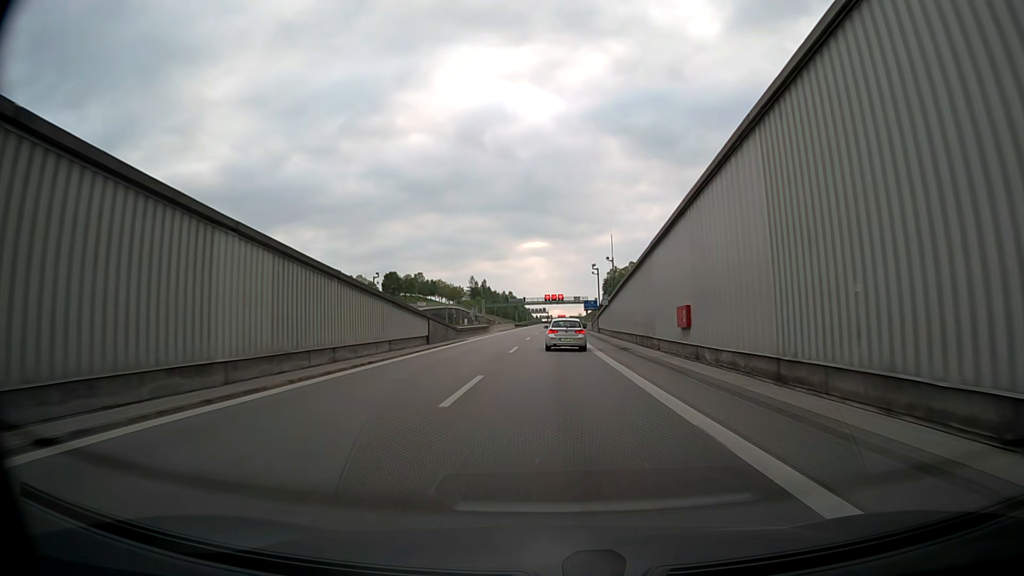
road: motorway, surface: asphalt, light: Day
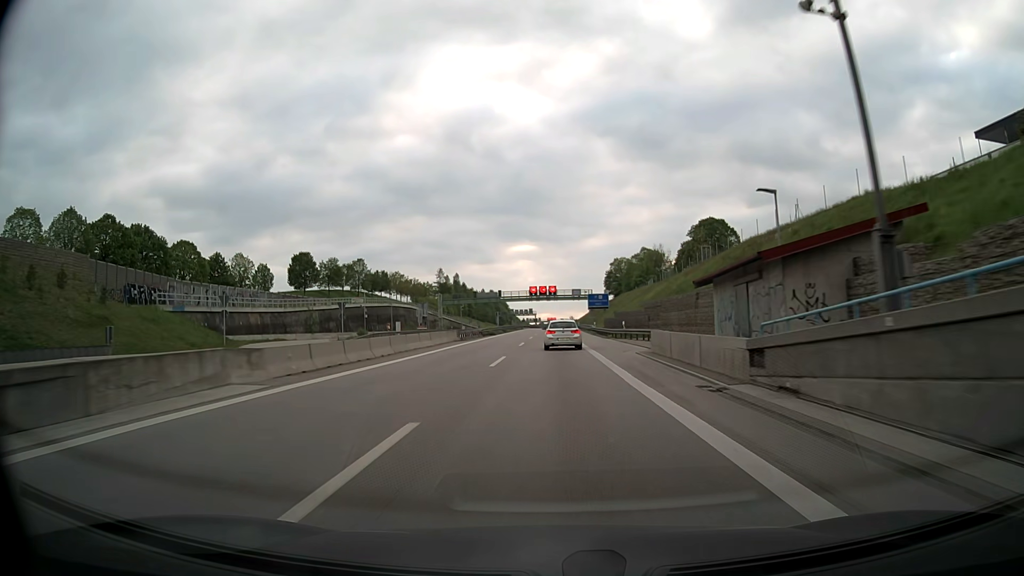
(+0.4, +61.9) m; +1°
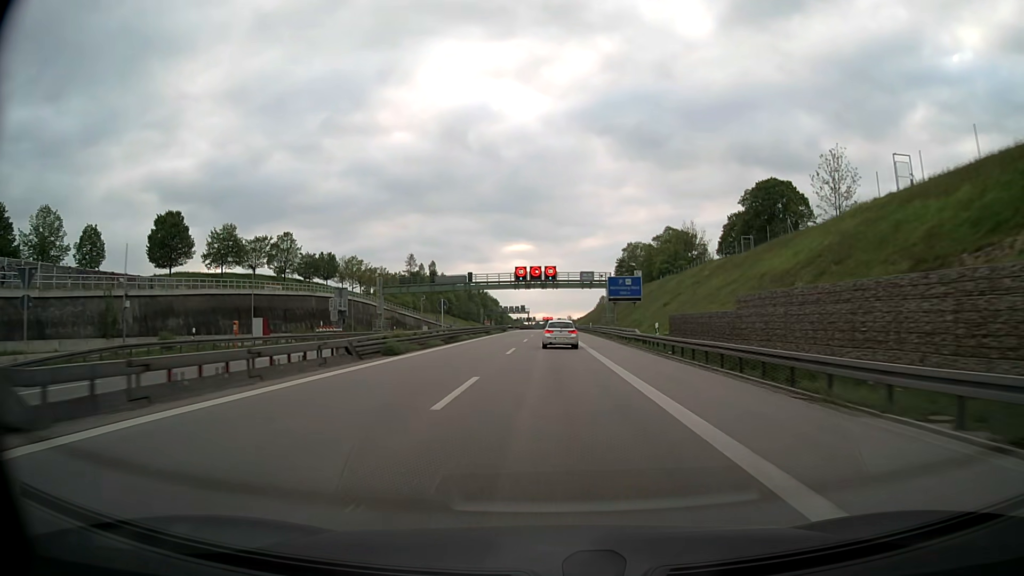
(0.0, +46.9) m; 0°
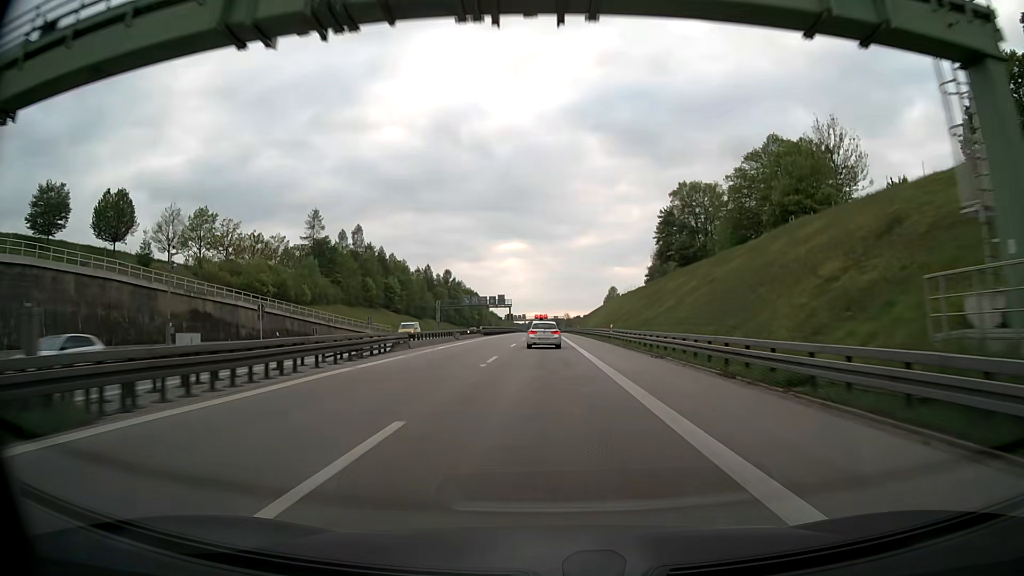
(+0.4, +79.5) m; 0°
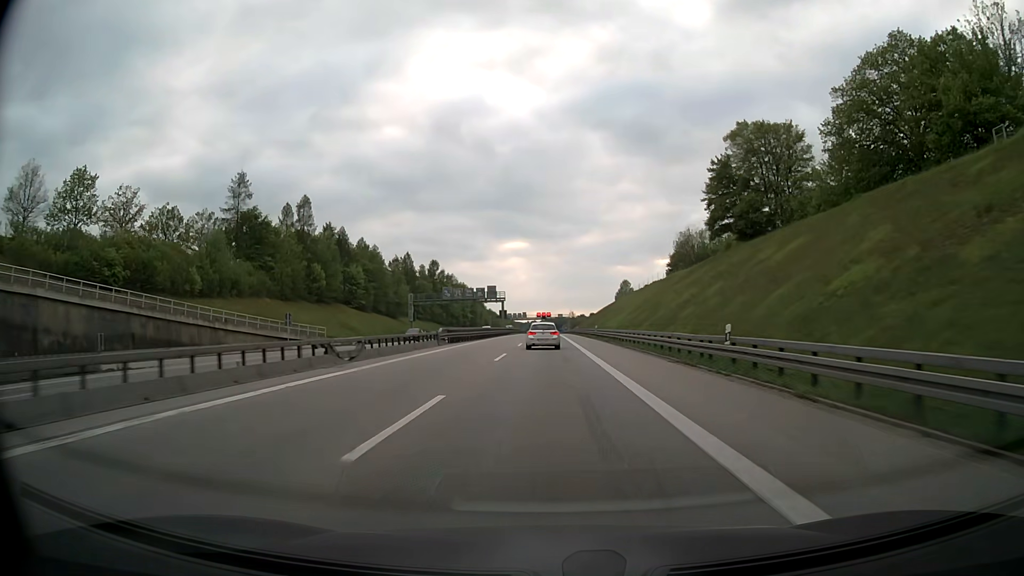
(-0.1, +32.4) m; 0°
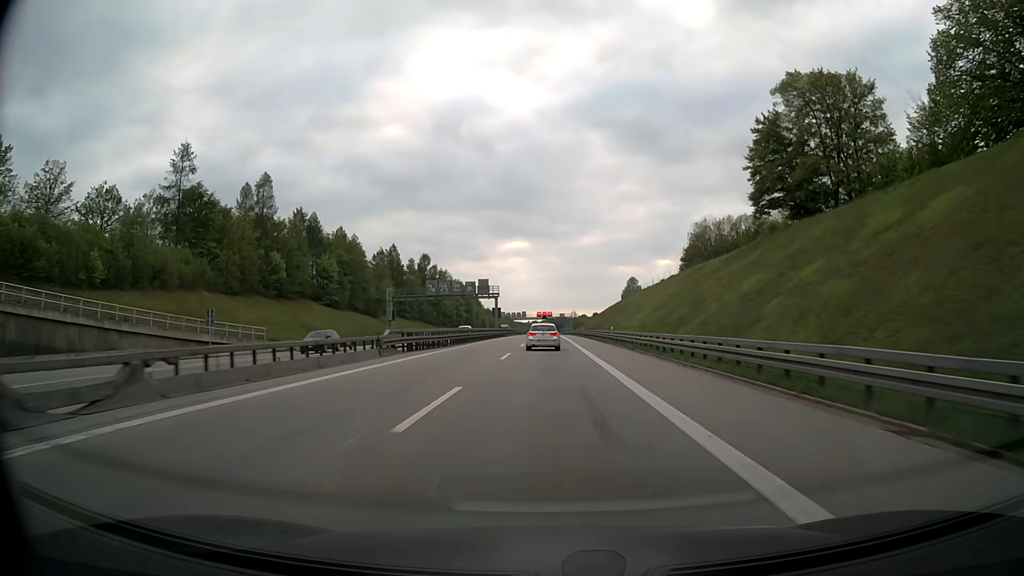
(0.0, +16.3) m; 0°
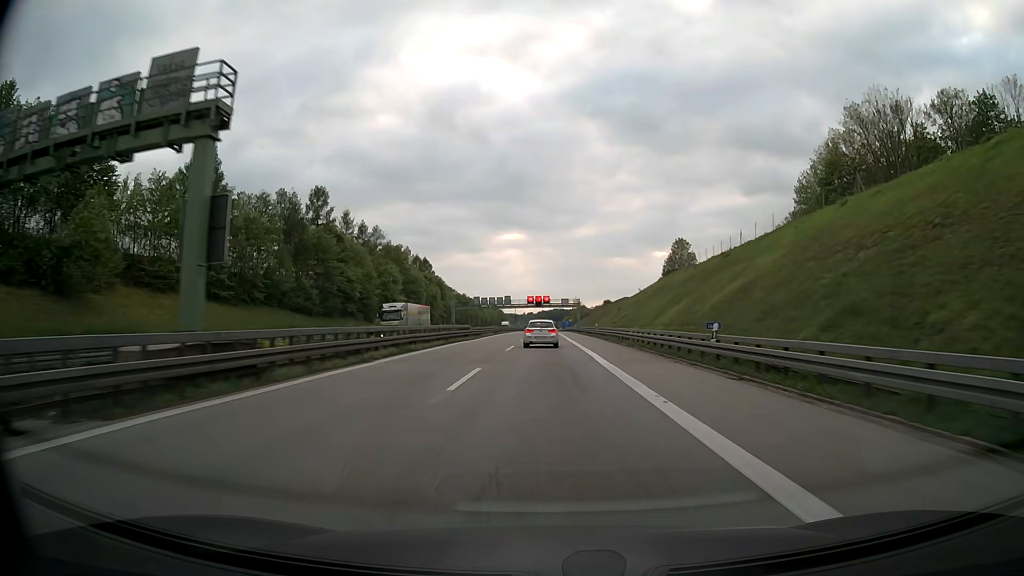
(+0.3, +82.4) m; 0°
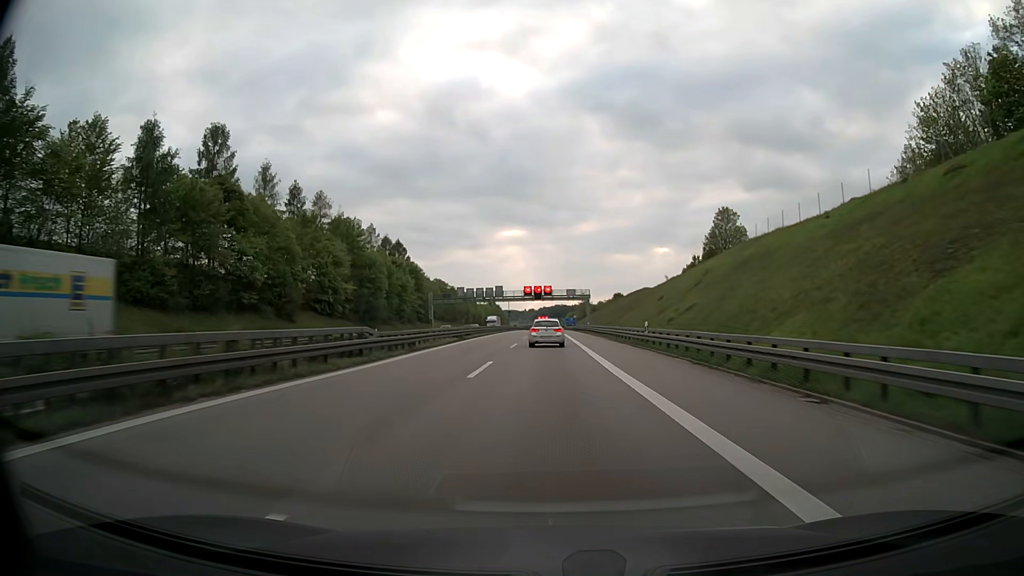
(0.0, +33.2) m; 0°
(0, +10) (0, +20) (0, +30) (0, +40) (0, +50) (0, +60) (0, +70) (0, +80) (0, +90) (0, +100) m
